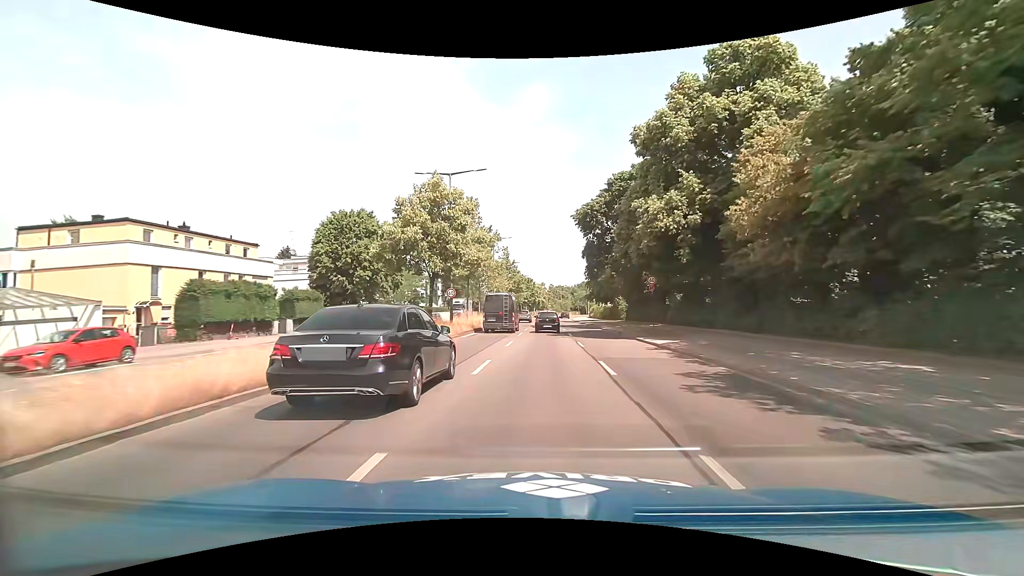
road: primary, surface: asphalt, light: Day
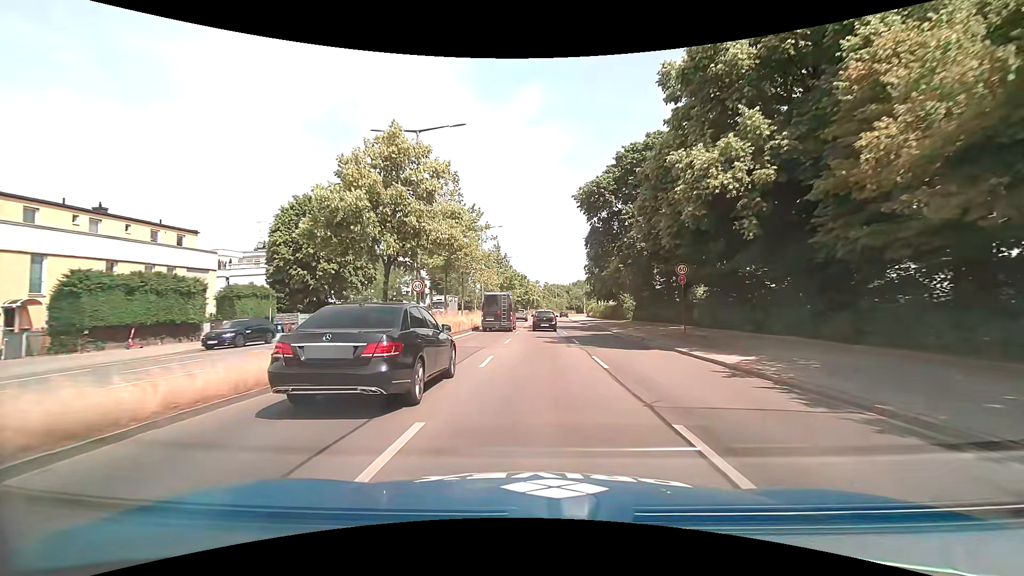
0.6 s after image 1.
(0.0, +7.8) m; +1°
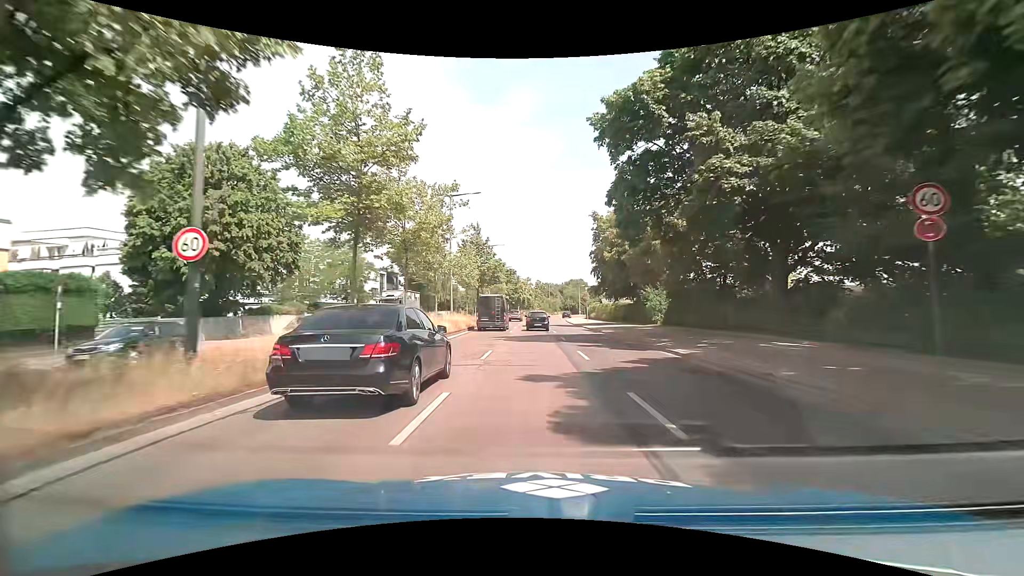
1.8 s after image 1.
(+0.1, +15.8) m; +1°
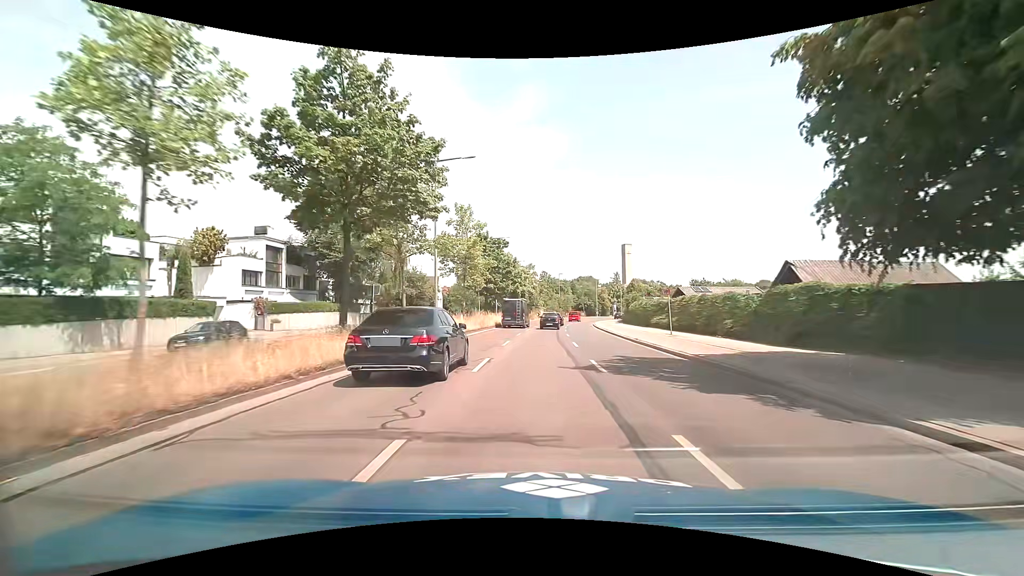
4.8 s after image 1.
(-0.2, +39.4) m; 0°
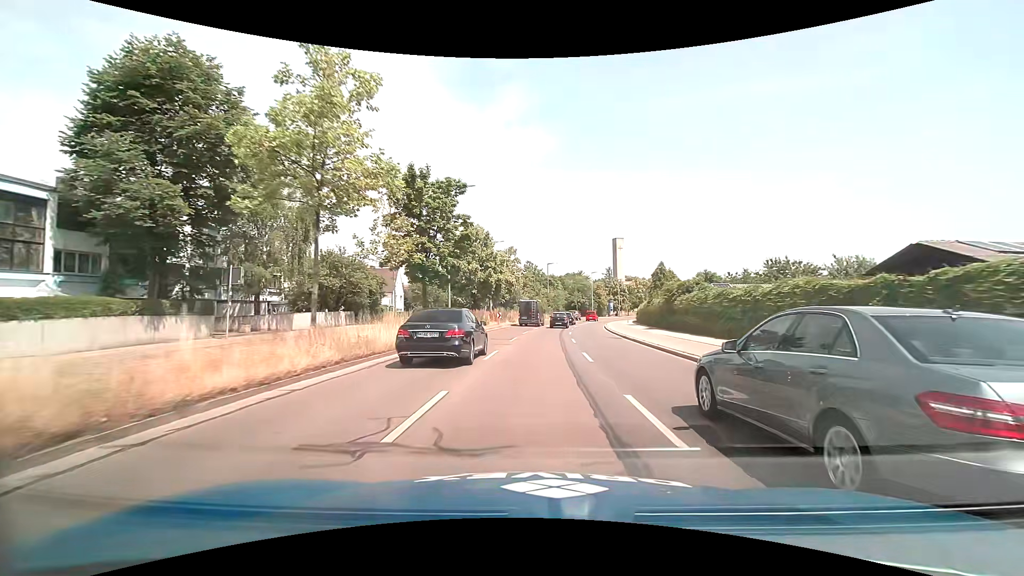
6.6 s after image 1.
(+0.3, +24.6) m; +2°
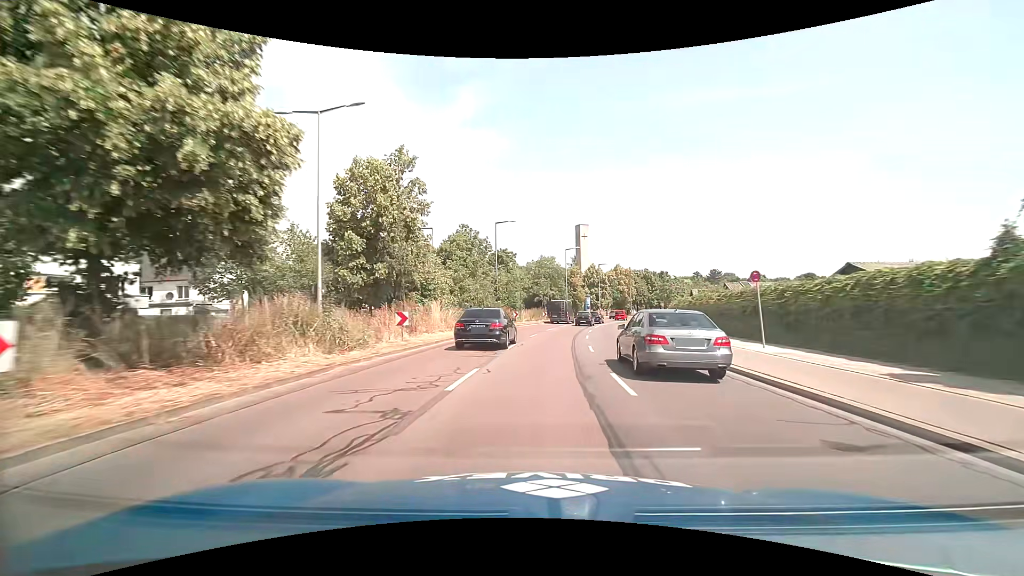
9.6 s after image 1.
(+1.7, +42.8) m; +5°
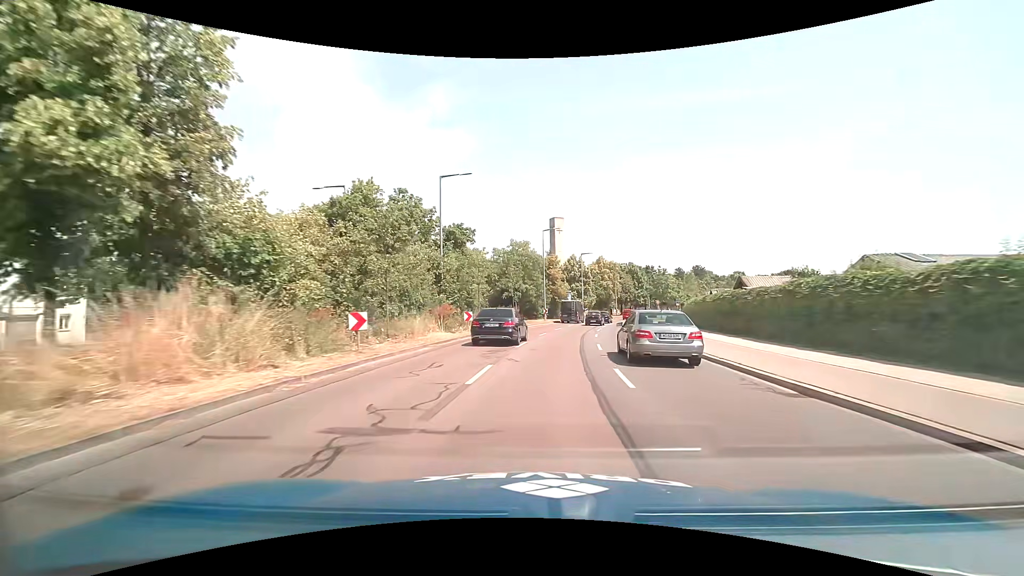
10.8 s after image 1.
(+0.5, +17.5) m; +3°
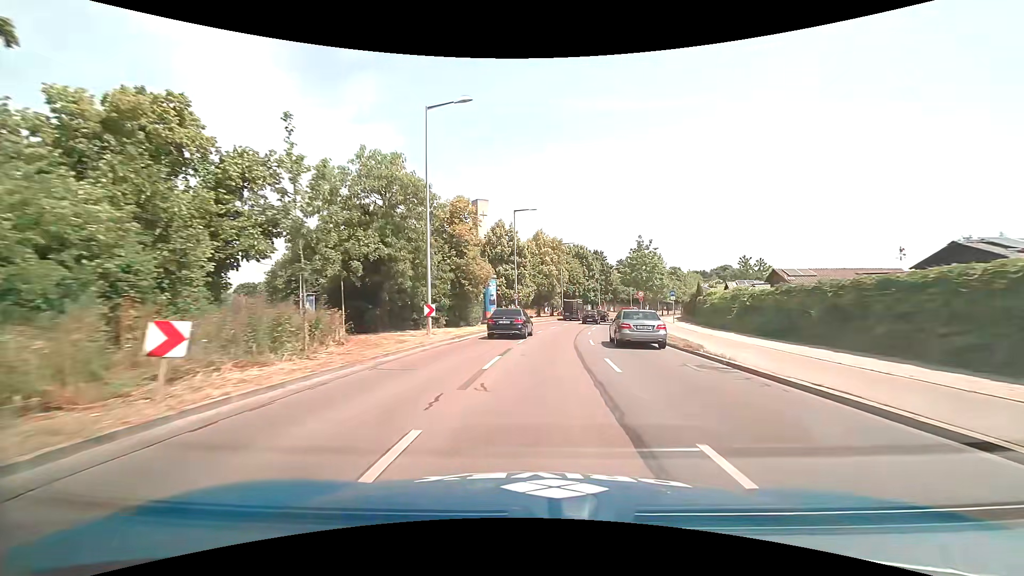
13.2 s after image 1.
(+2.2, +34.4) m; +8°
(0, +10) (+1, +20) (+2, +30) (+3, +40) (+5, +50) (+7, +59) (+9, +69) (+12, +79) (+15, +88) (+19, +98) m
